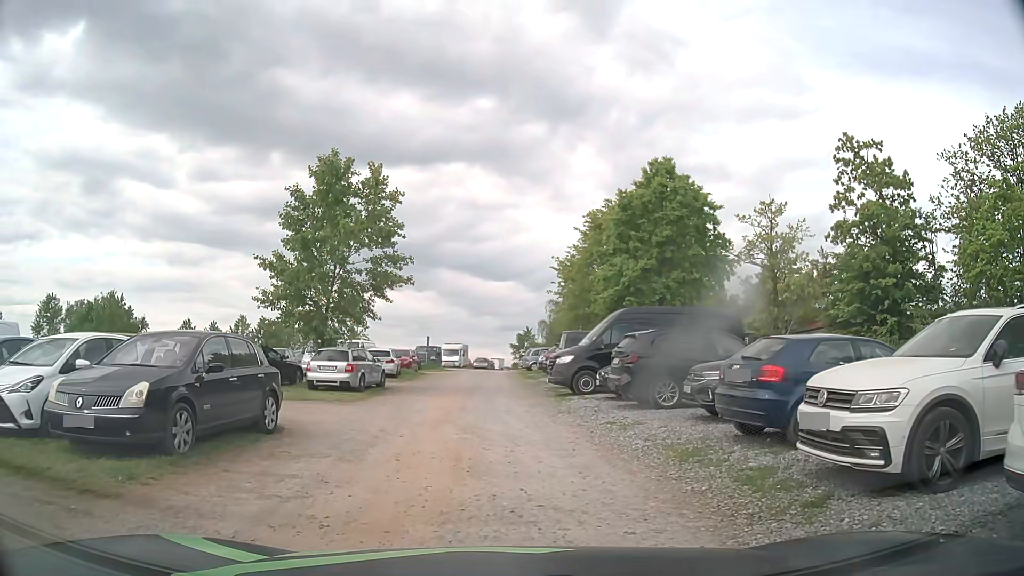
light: Day
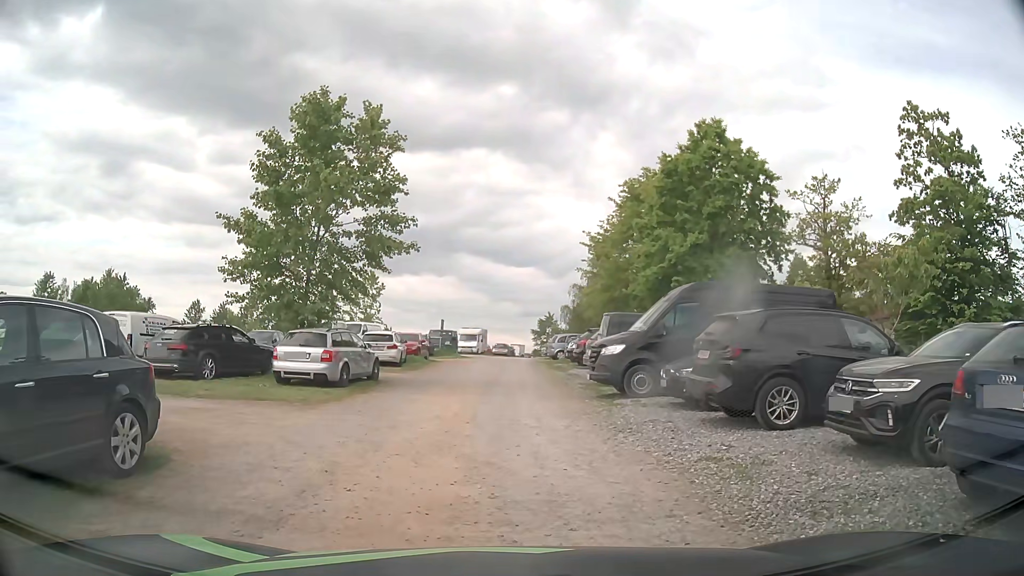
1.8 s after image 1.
(-0.1, +4.9) m; 0°
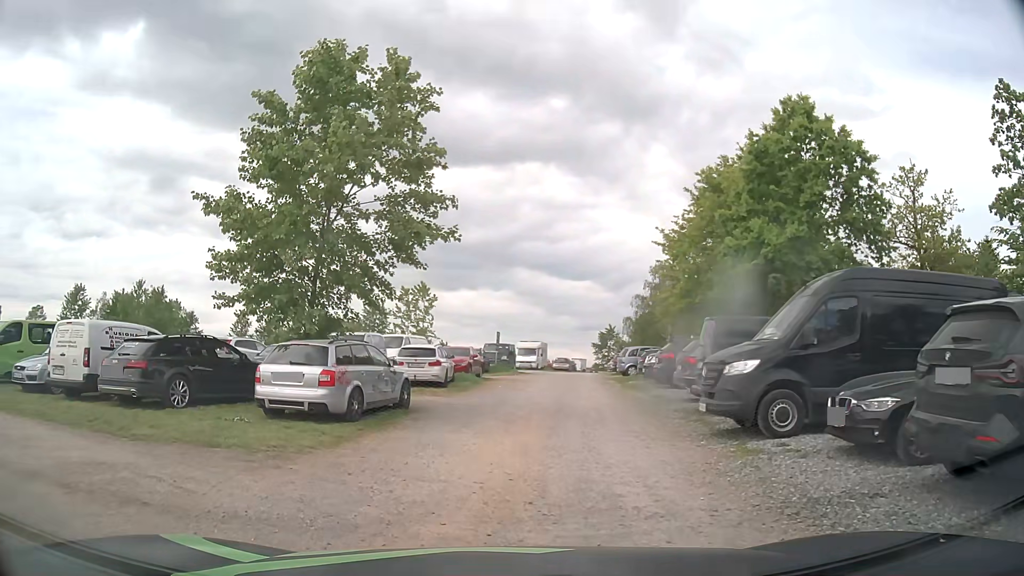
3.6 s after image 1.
(-0.2, +4.7) m; -4°
